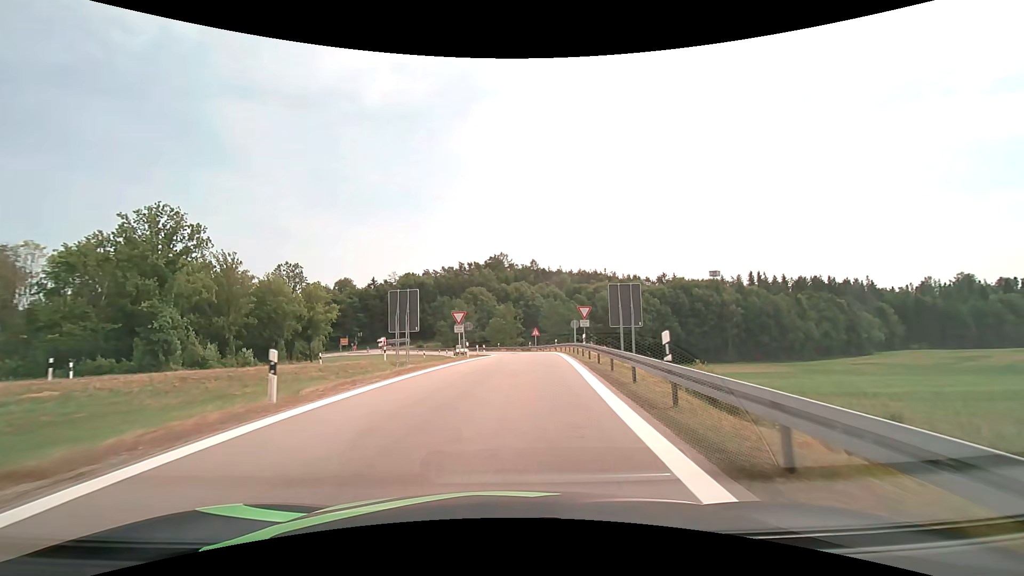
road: motorway_link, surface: asphalt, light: Day
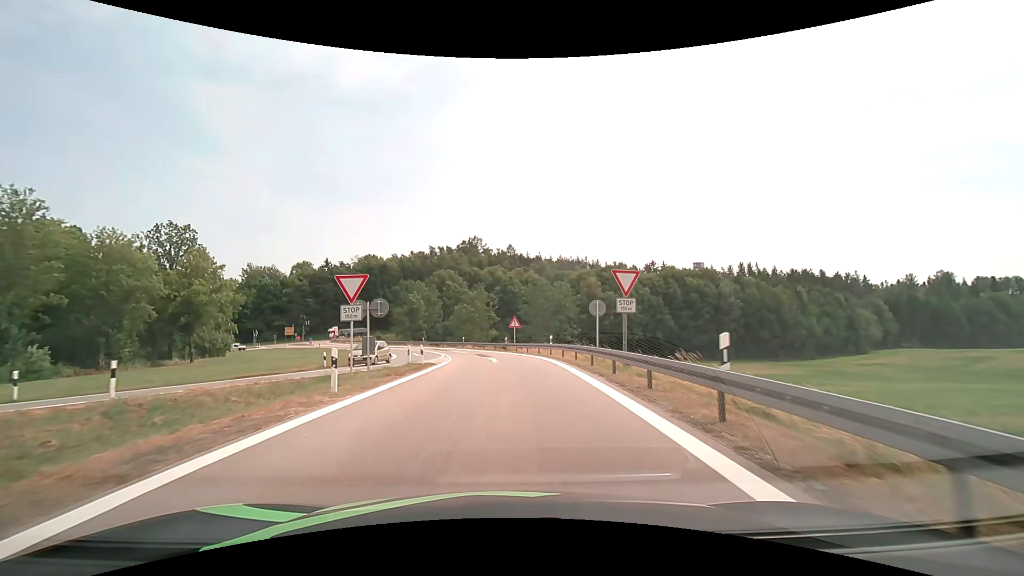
(+0.7, +21.6) m; +3°
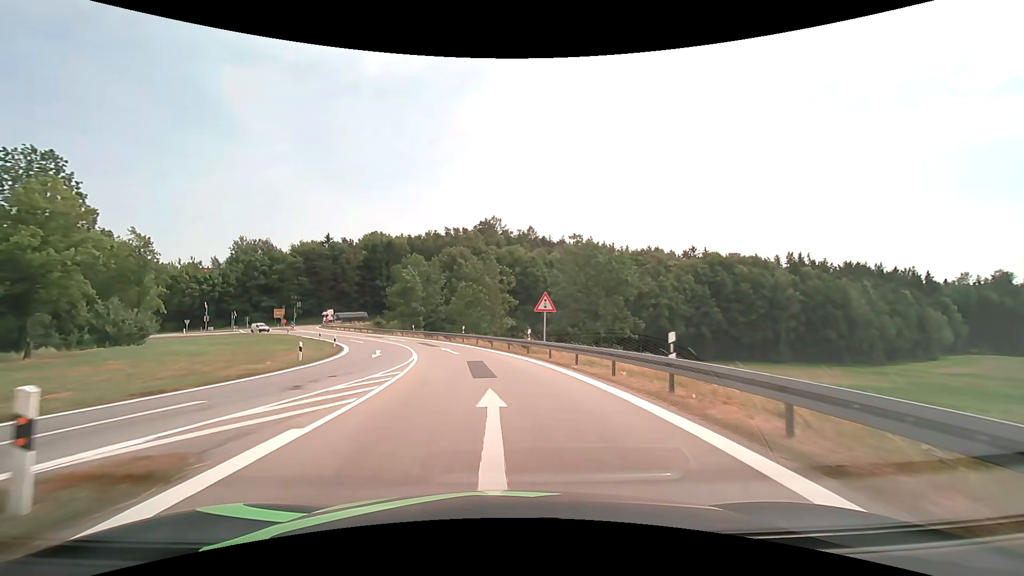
(-0.2, +21.1) m; -2°
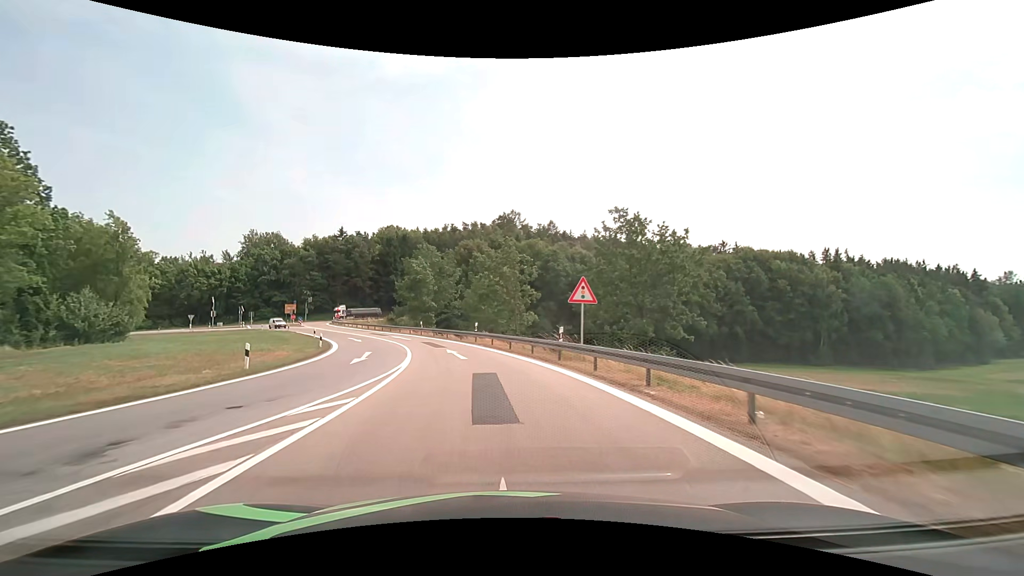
(-0.1, +7.0) m; -2°
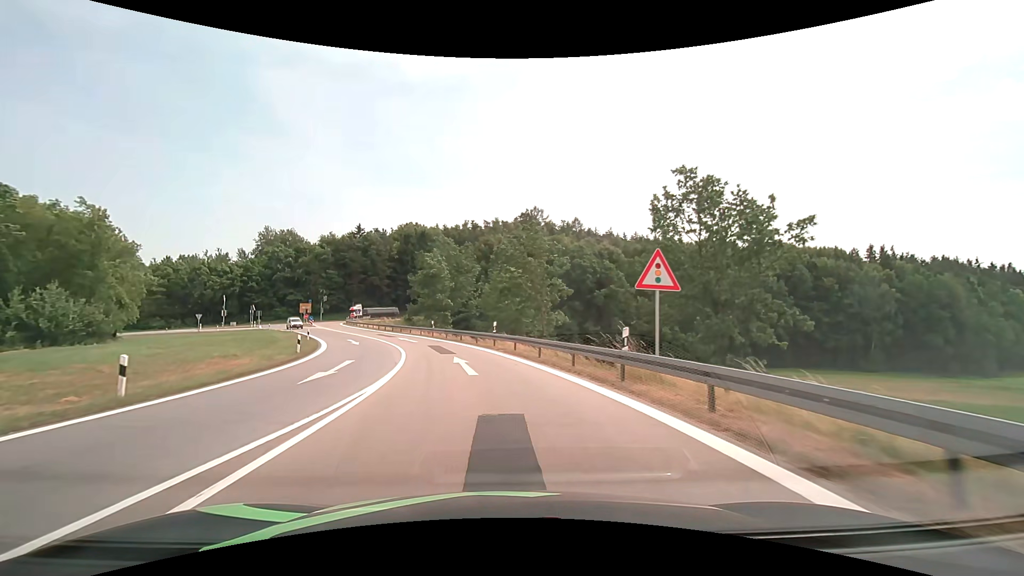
(-0.2, +7.1) m; -3°
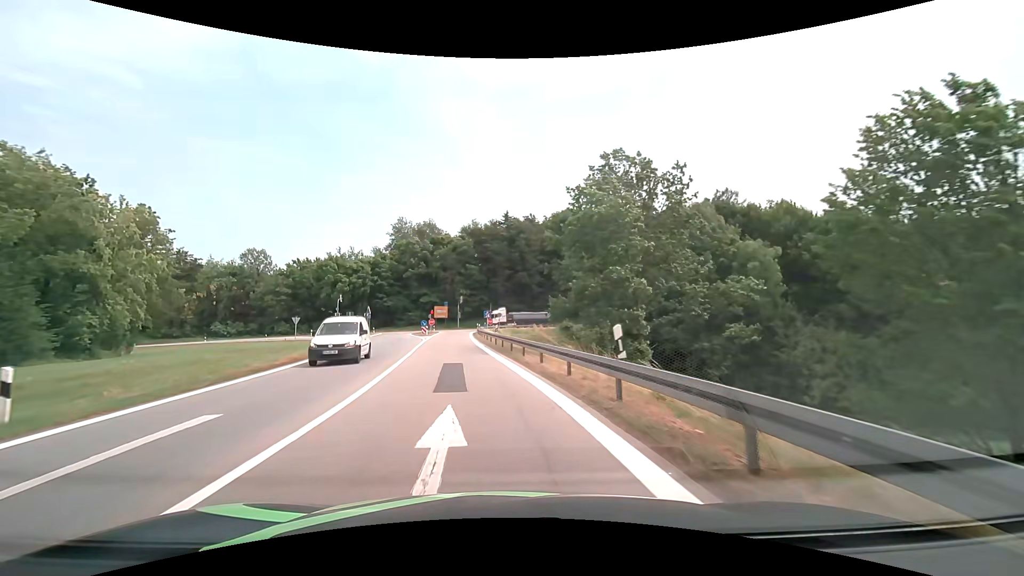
(-4.8, +33.9) m; -18°
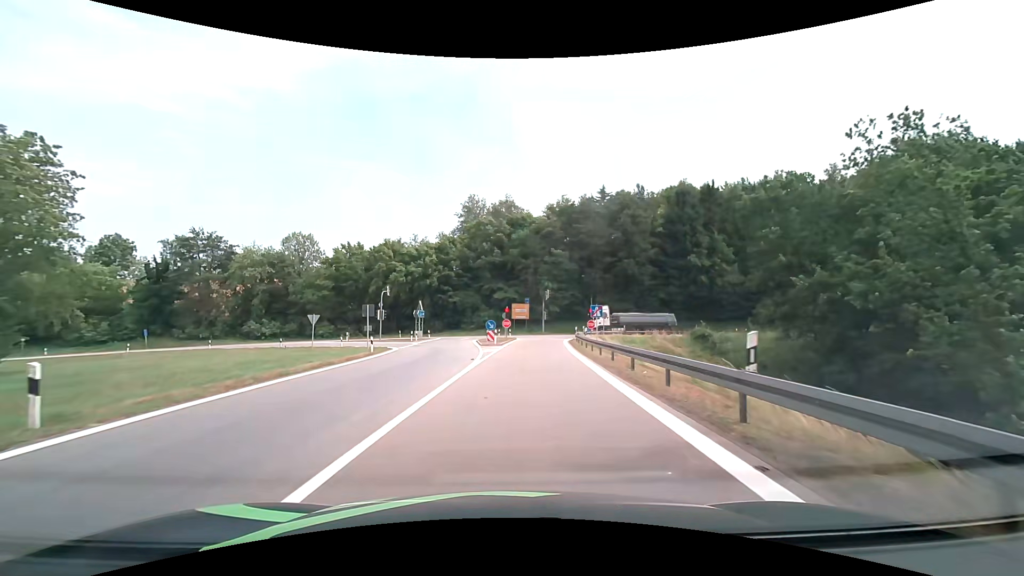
(-2.7, +24.8) m; -9°
